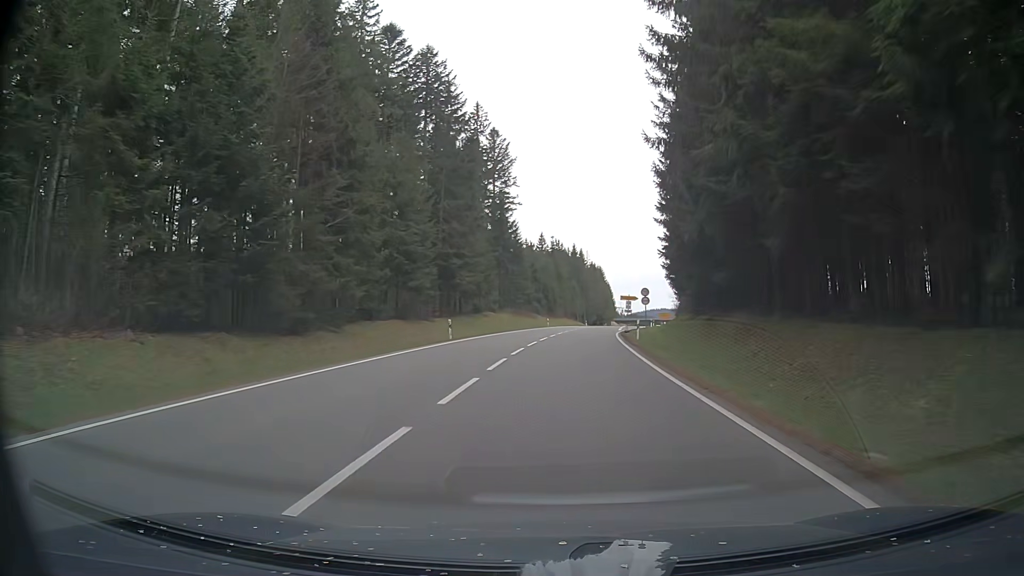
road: primary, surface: asphalt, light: Day
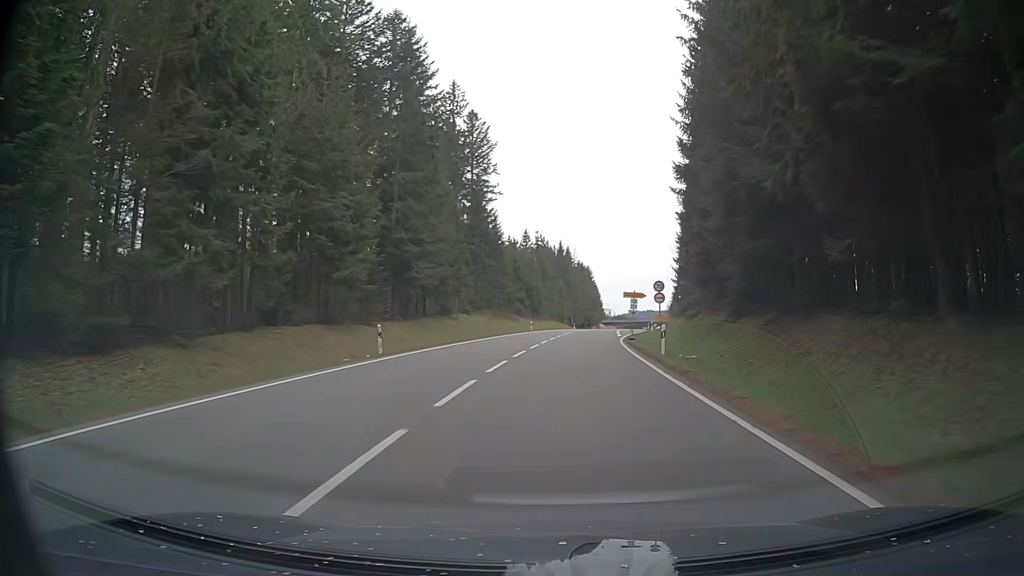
(+0.2, +12.0) m; +1°
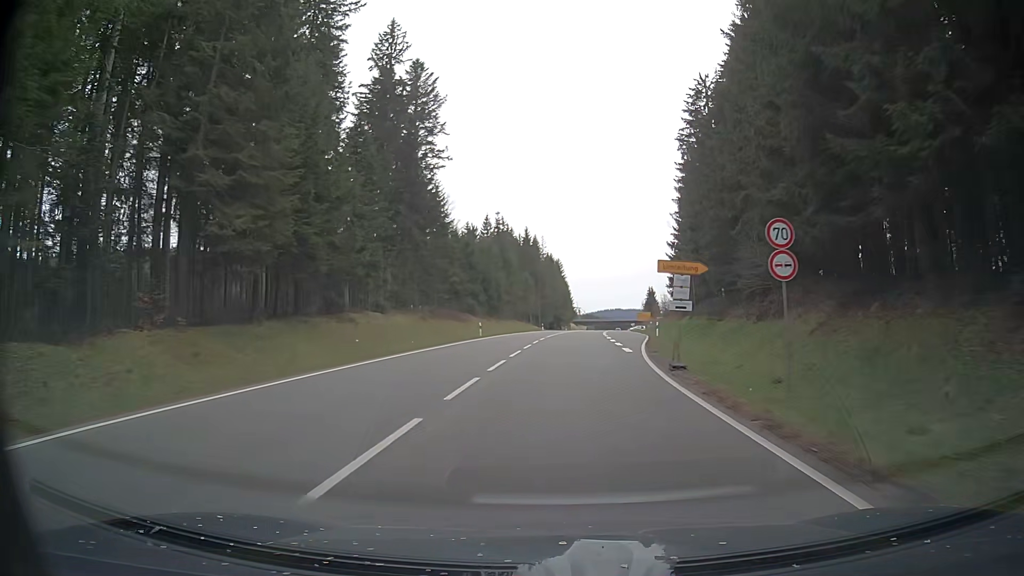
(+0.7, +22.8) m; +2°
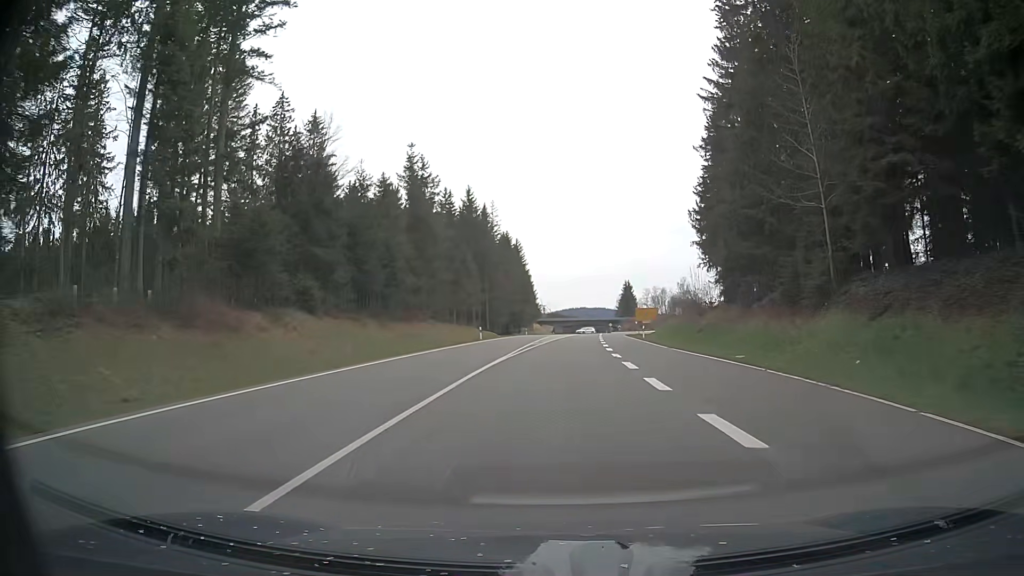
(+2.0, +43.6) m; +4°
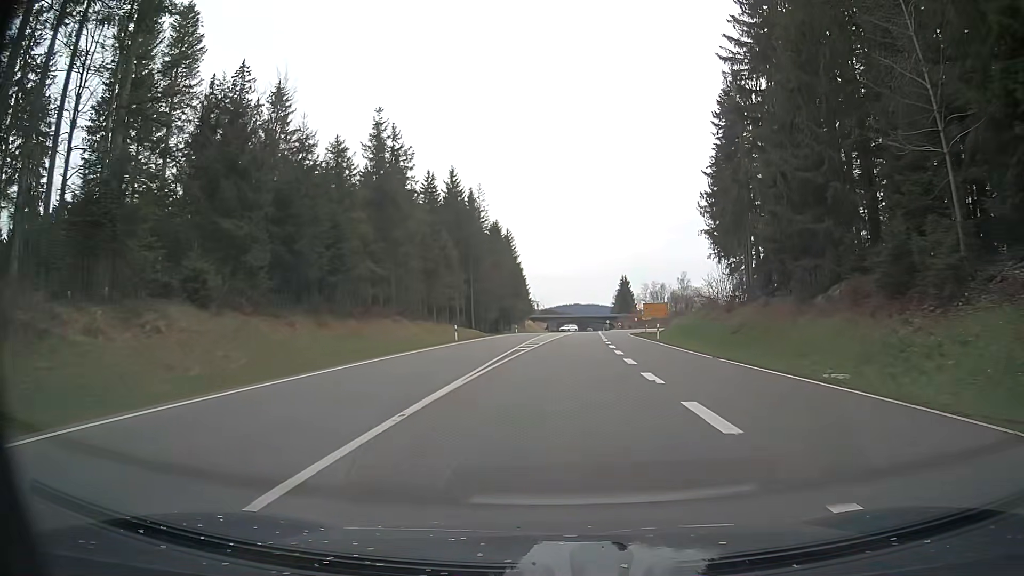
(+0.1, +10.8) m; +1°
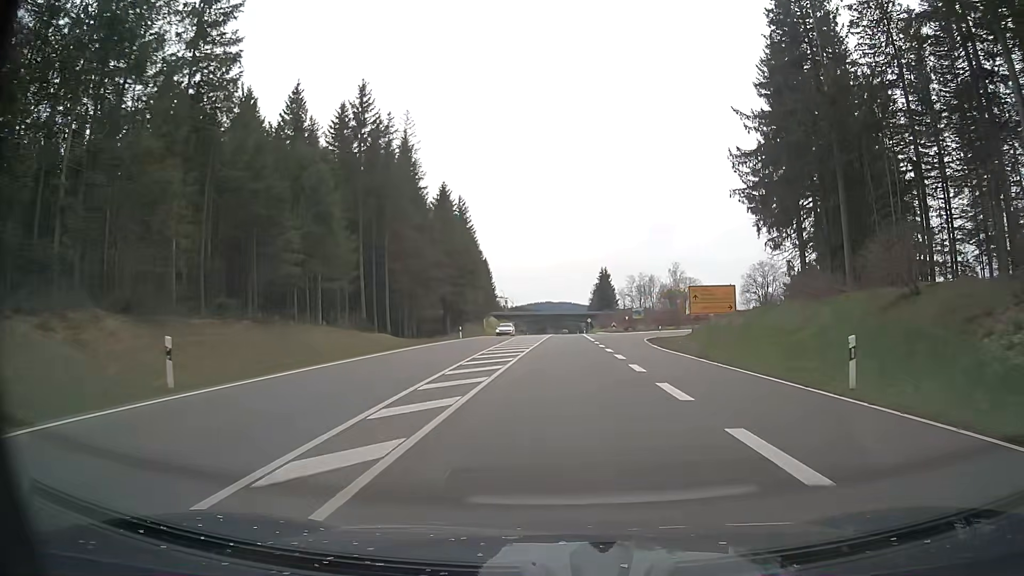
(+0.5, +32.6) m; +3°
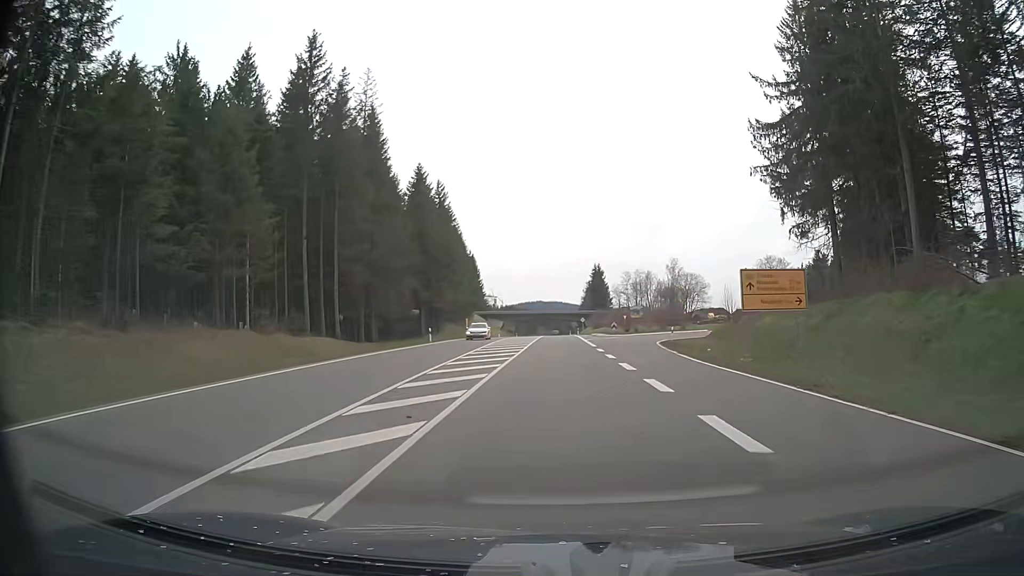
(0.0, +10.9) m; +1°
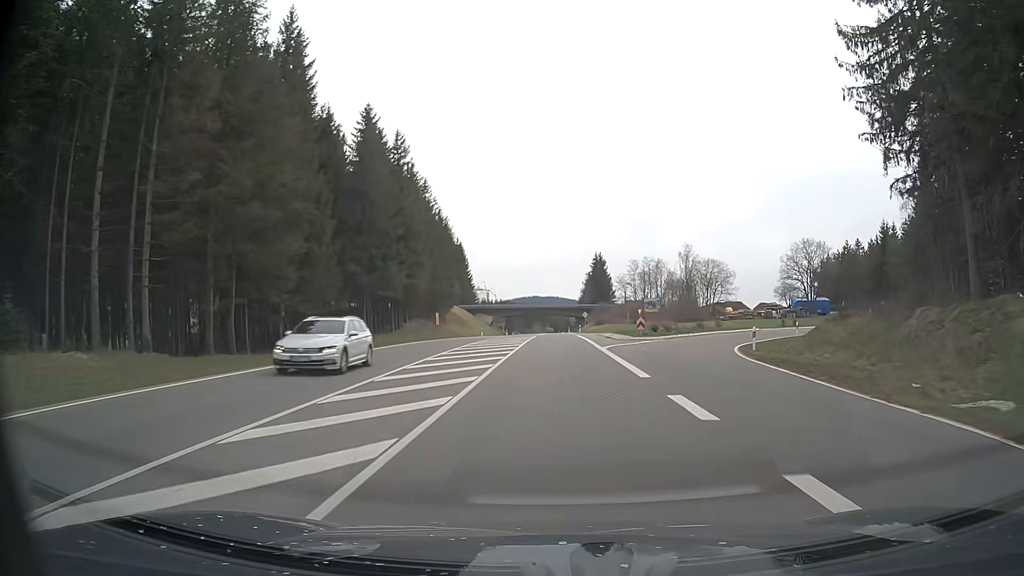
(0.0, +21.8) m; 0°
(0, +10) (0, +20) (0, +30) (0, +40) (0, +50) (0, +60) (0, +70) (0, +80) (0, +90) (0, +100) m
